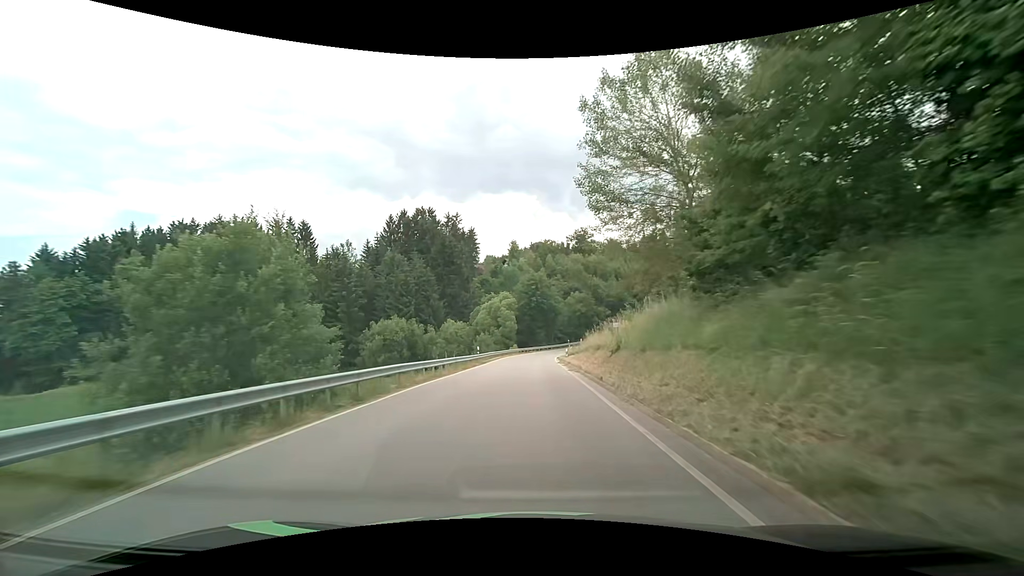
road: secondary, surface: asphalt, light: Day
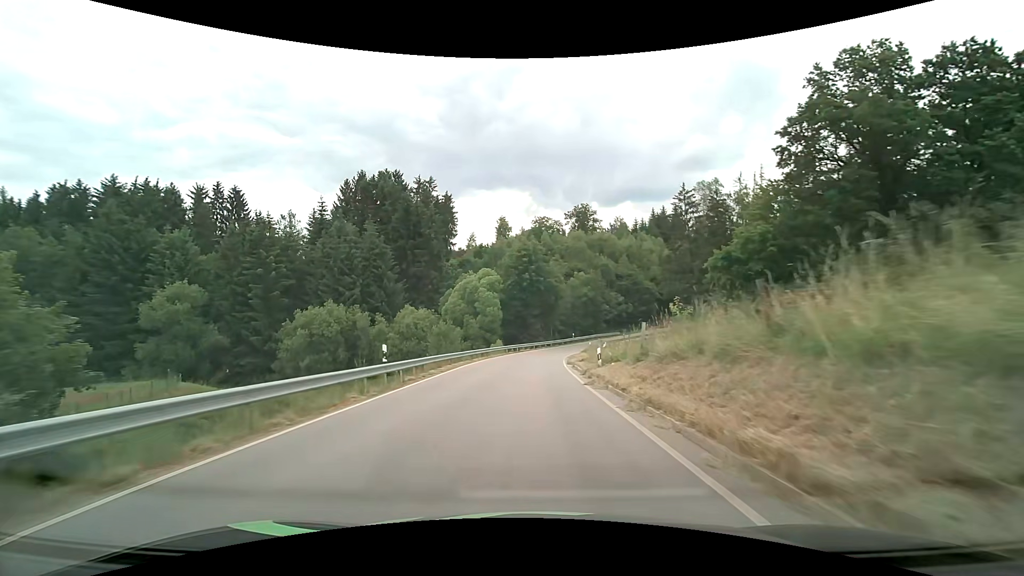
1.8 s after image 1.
(+0.2, +25.1) m; +1°
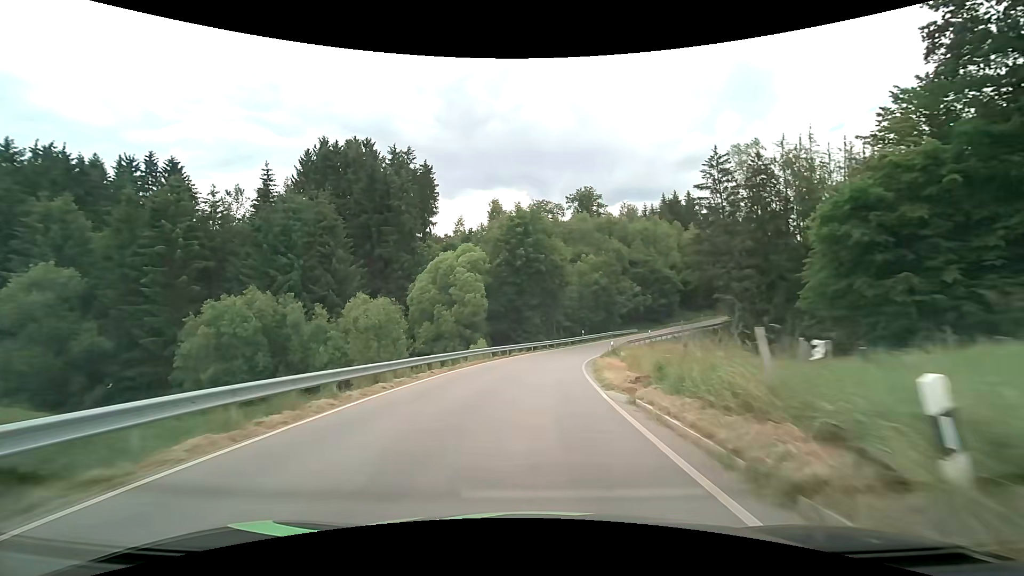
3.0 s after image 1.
(0.0, +16.3) m; 0°
